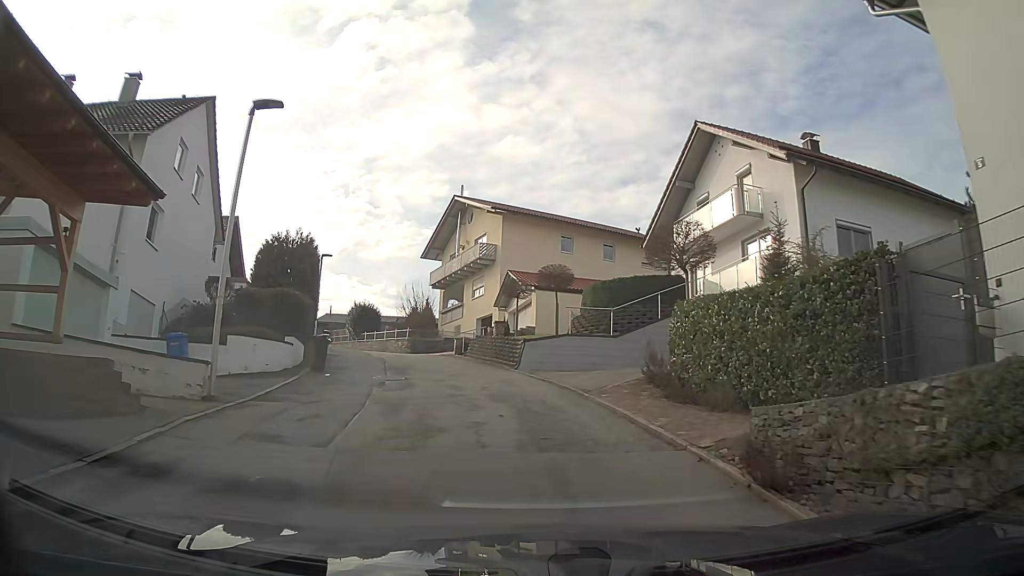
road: residential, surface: asphalt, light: Day
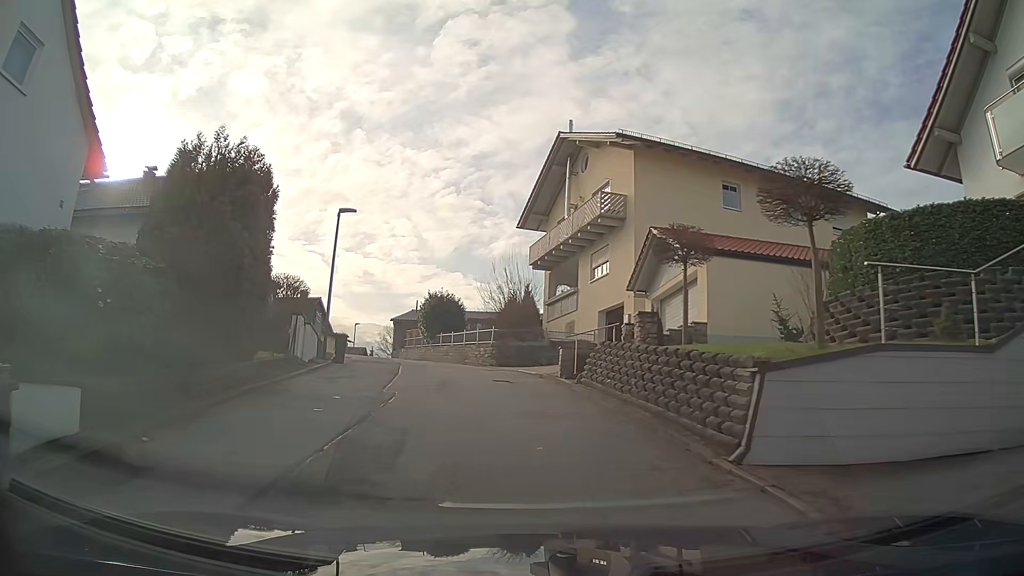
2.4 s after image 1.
(-1.3, +15.1) m; -10°
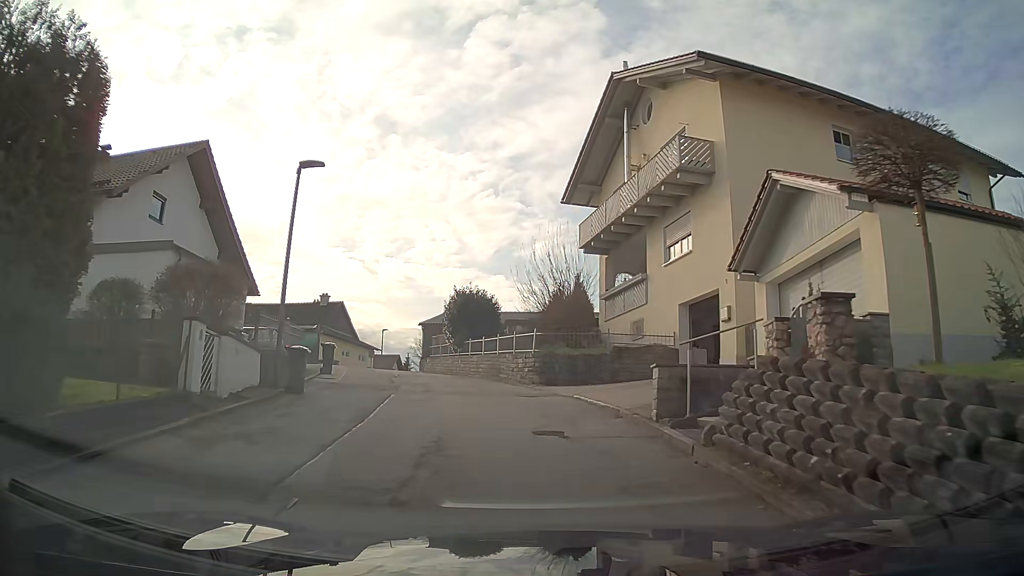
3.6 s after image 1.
(-0.3, +7.8) m; -4°
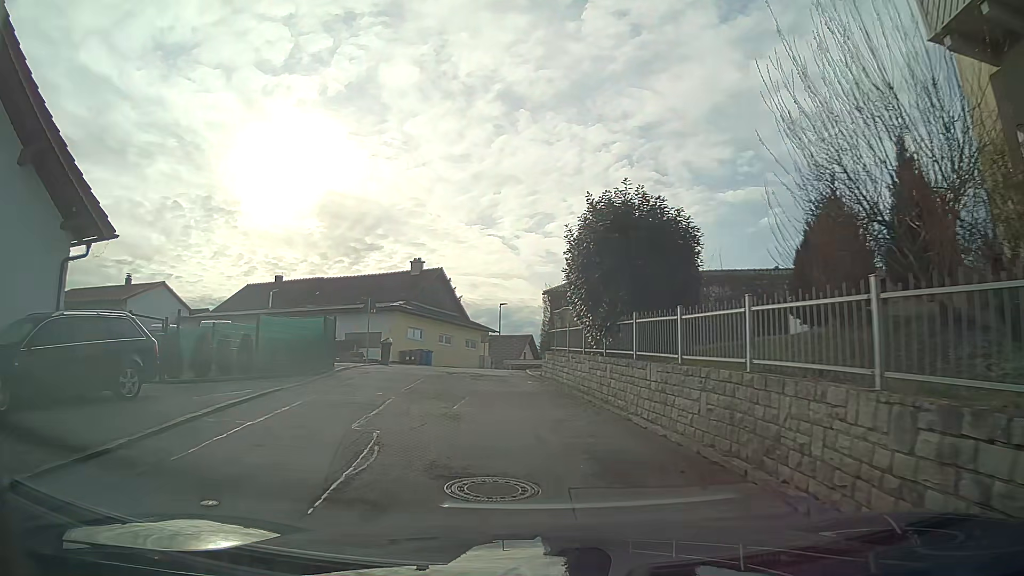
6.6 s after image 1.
(-1.8, +18.4) m; -13°
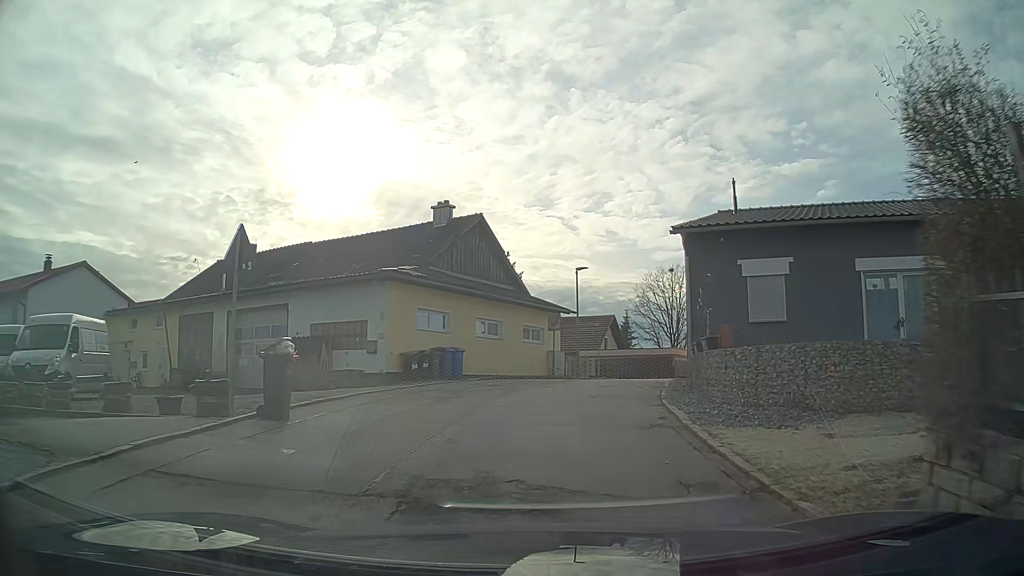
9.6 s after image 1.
(-1.0, +18.2) m; -4°
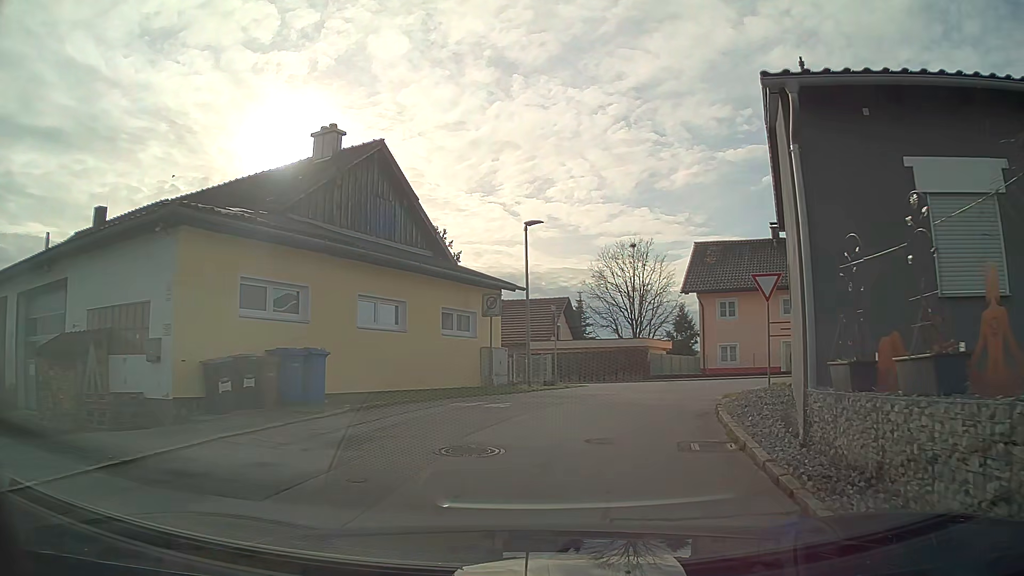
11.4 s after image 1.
(+0.4, +10.6) m; +6°
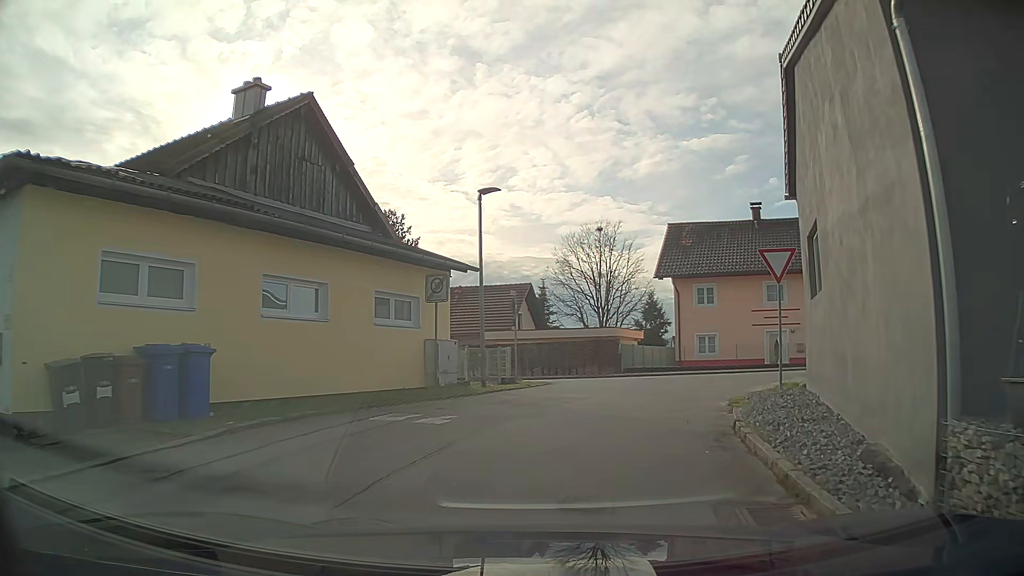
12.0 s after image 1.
(+0.1, +3.4) m; +3°
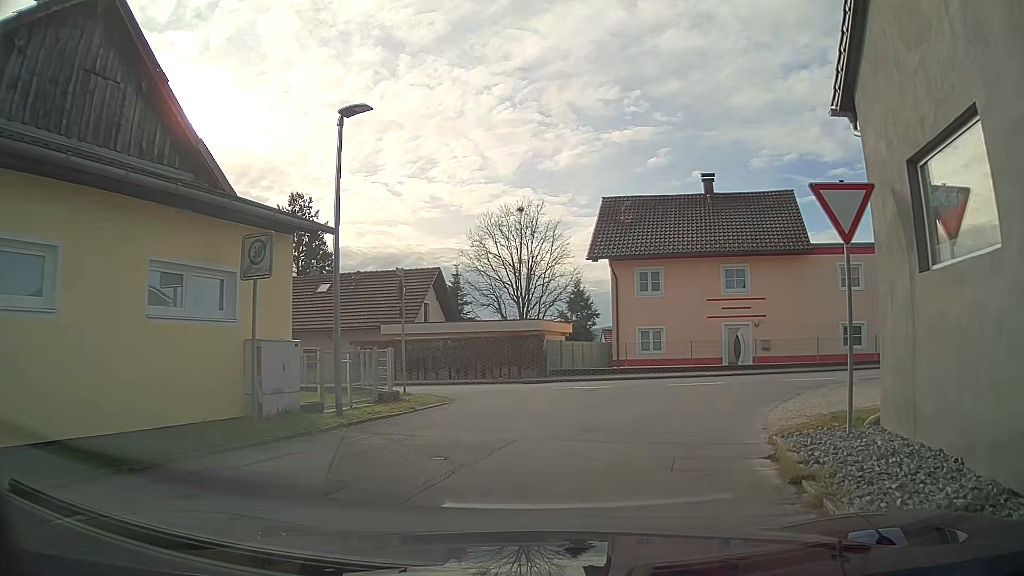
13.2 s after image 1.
(+0.4, +6.3) m; +7°
